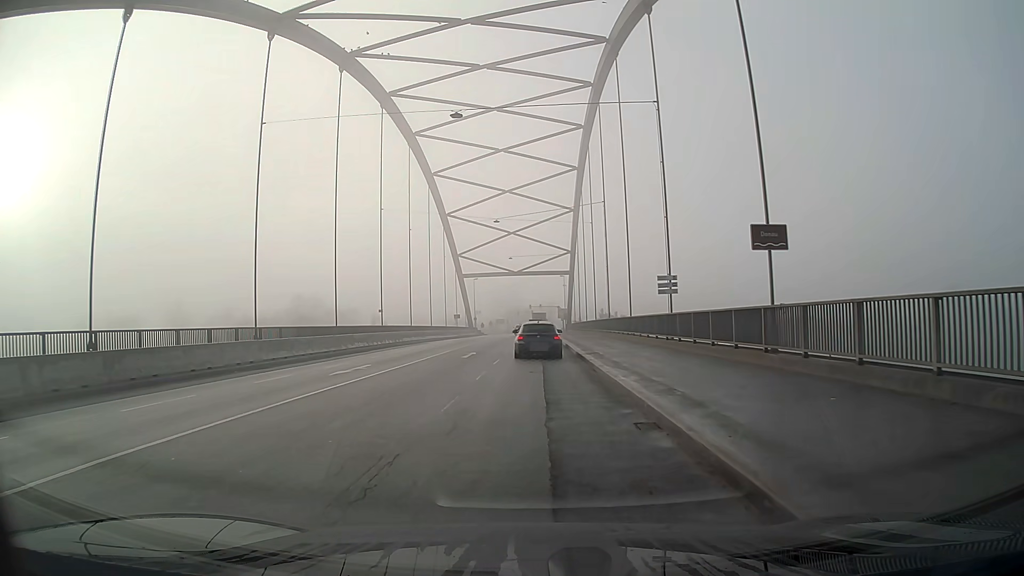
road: primary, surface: asphalt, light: Day
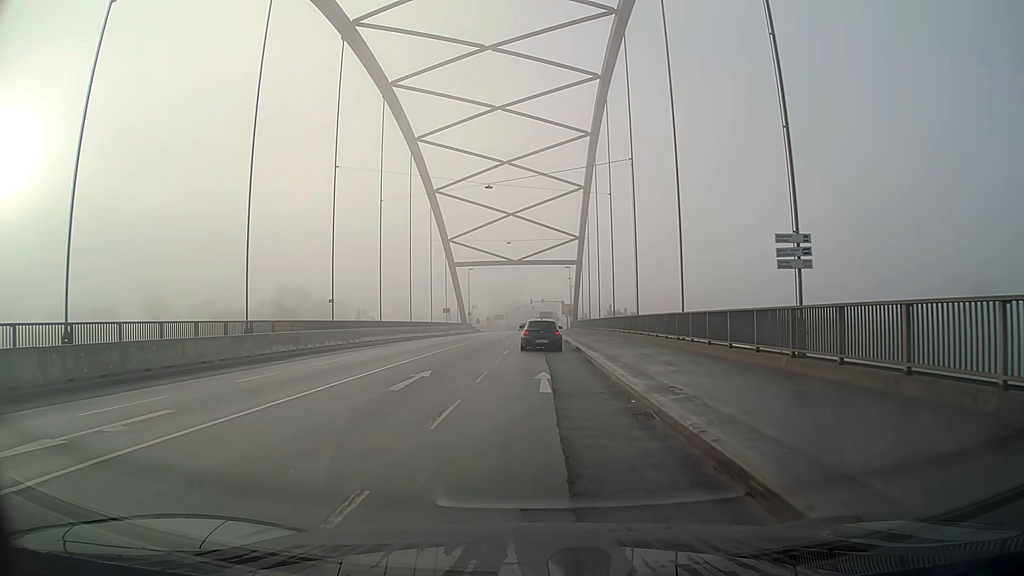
(0.0, +13.4) m; 0°
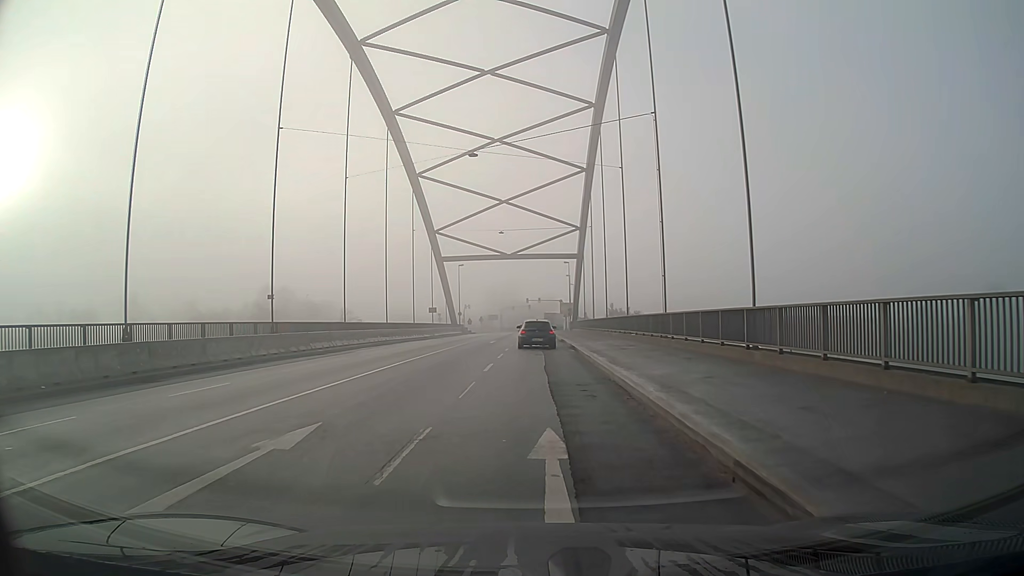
(0.0, +9.0) m; +1°
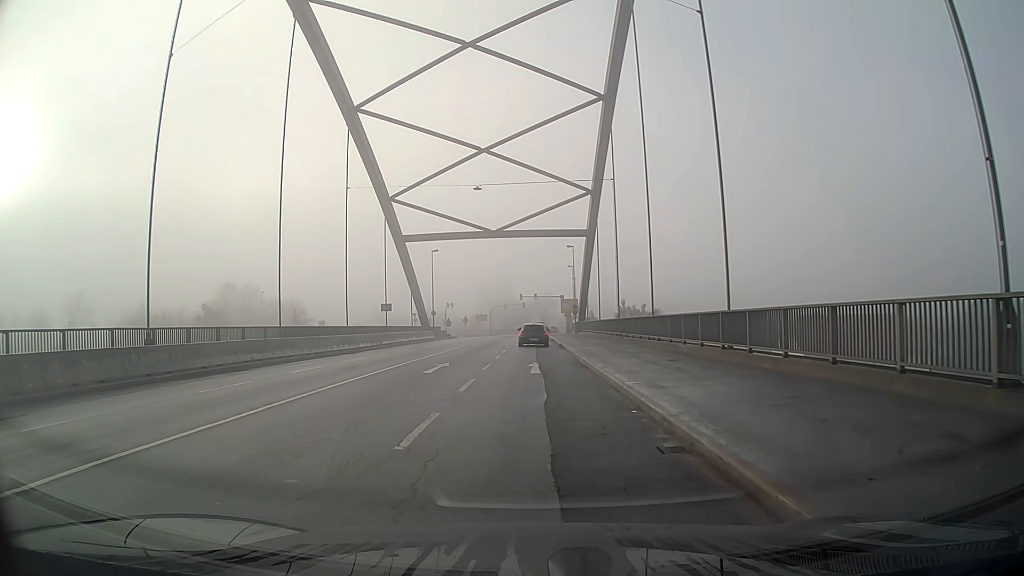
(0.0, +22.5) m; 0°
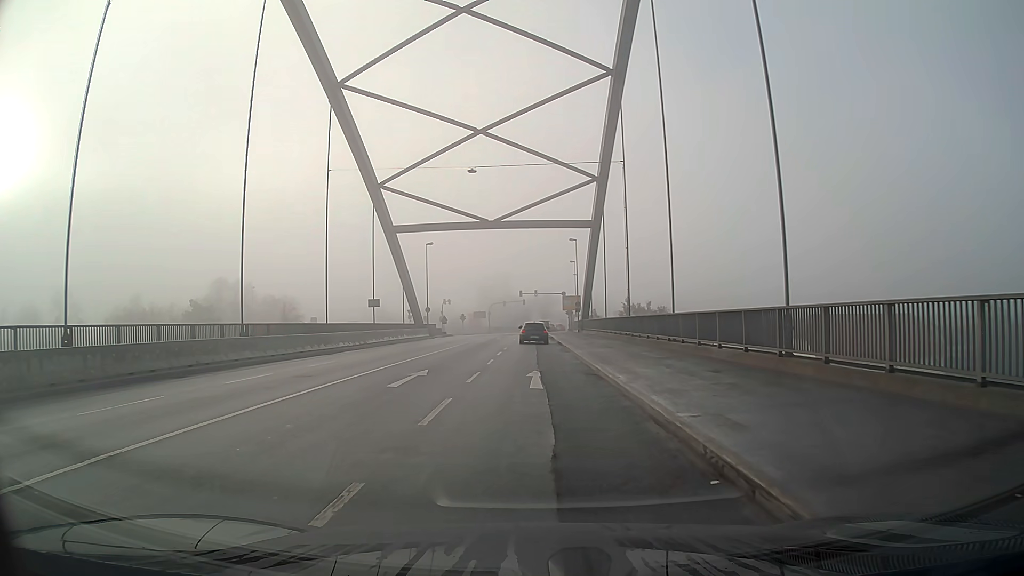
(0.0, +4.5) m; 0°
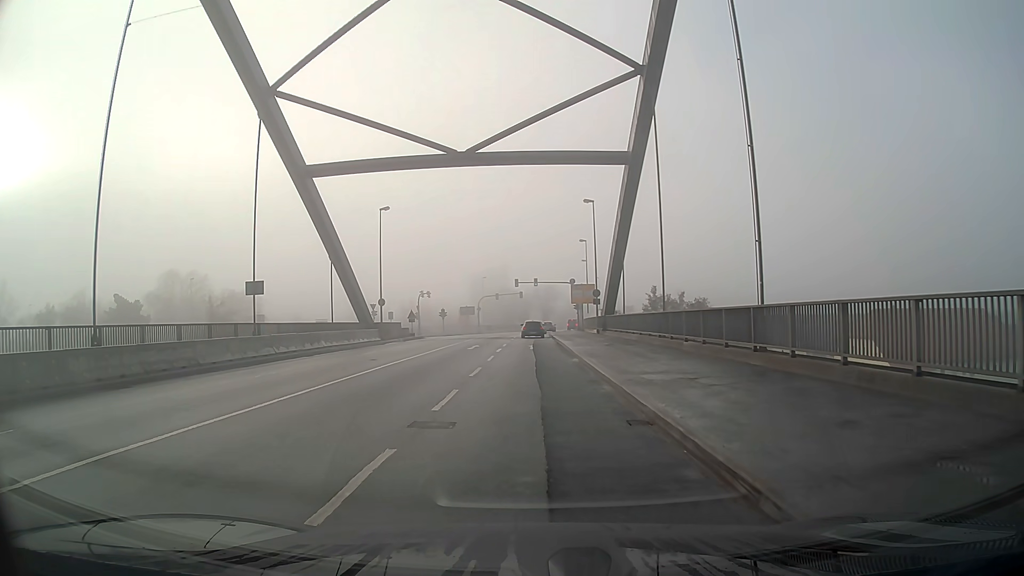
(0.0, +22.7) m; 0°
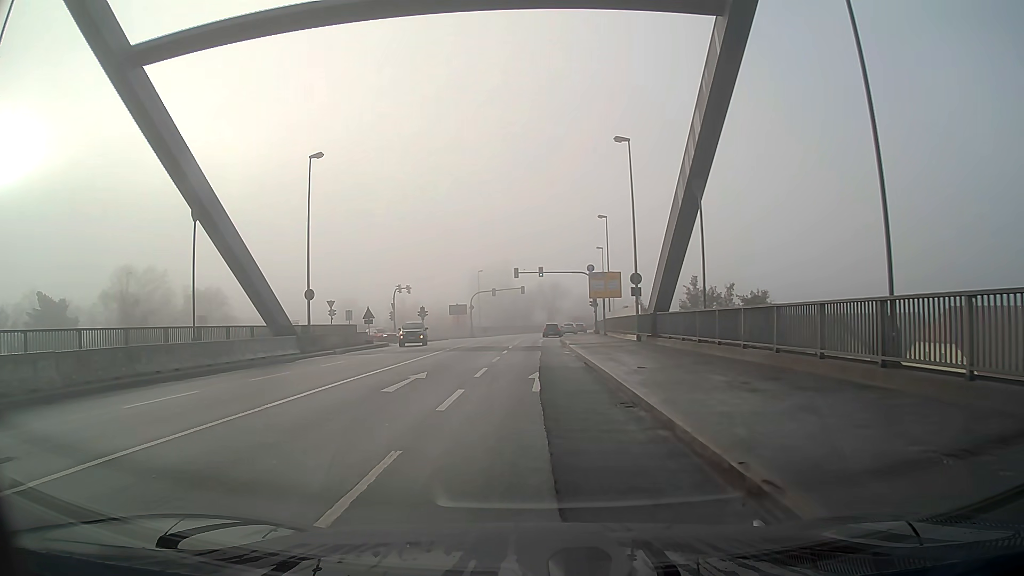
(-0.1, +18.1) m; 0°
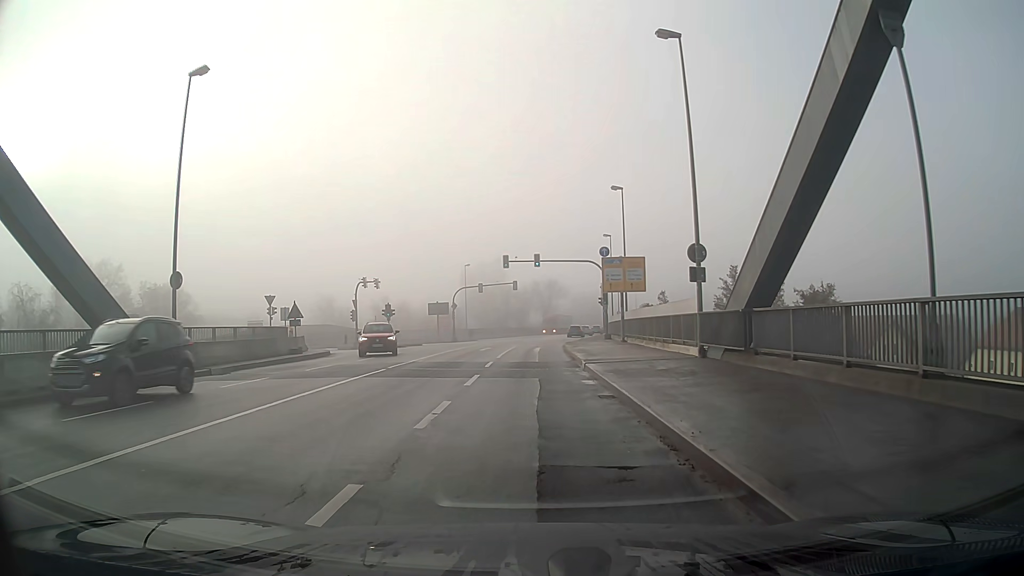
(0.0, +13.5) m; 0°
(0, +10) (0, +20) (0, +30) (0, +40) (+1, +50) (+2, +60) (+4, +70) (+5, +80) (+7, +90) (+9, +99) m
